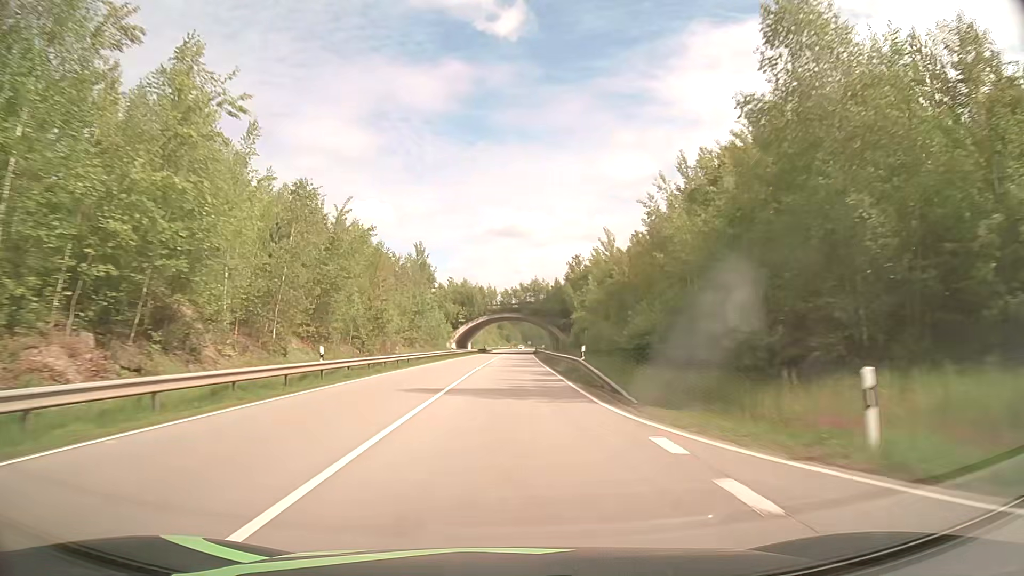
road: primary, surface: asphalt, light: Day
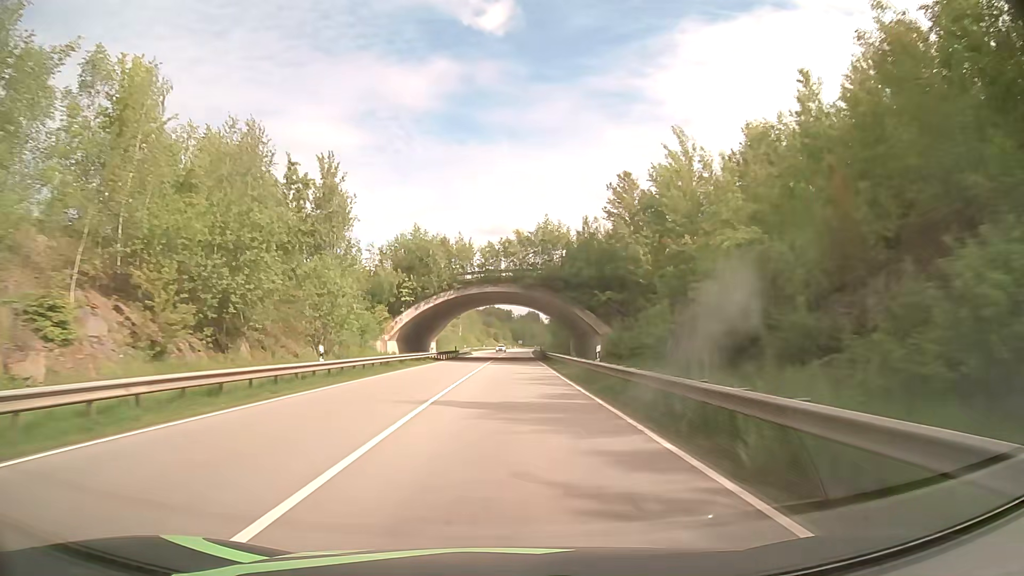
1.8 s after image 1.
(+0.4, +48.4) m; +1°
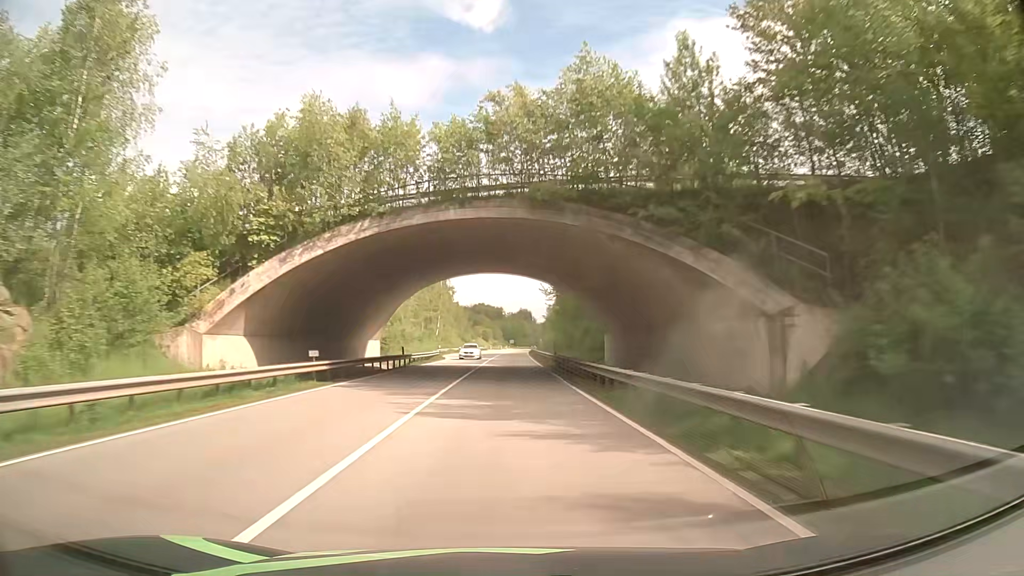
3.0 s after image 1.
(+0.2, +32.4) m; +1°
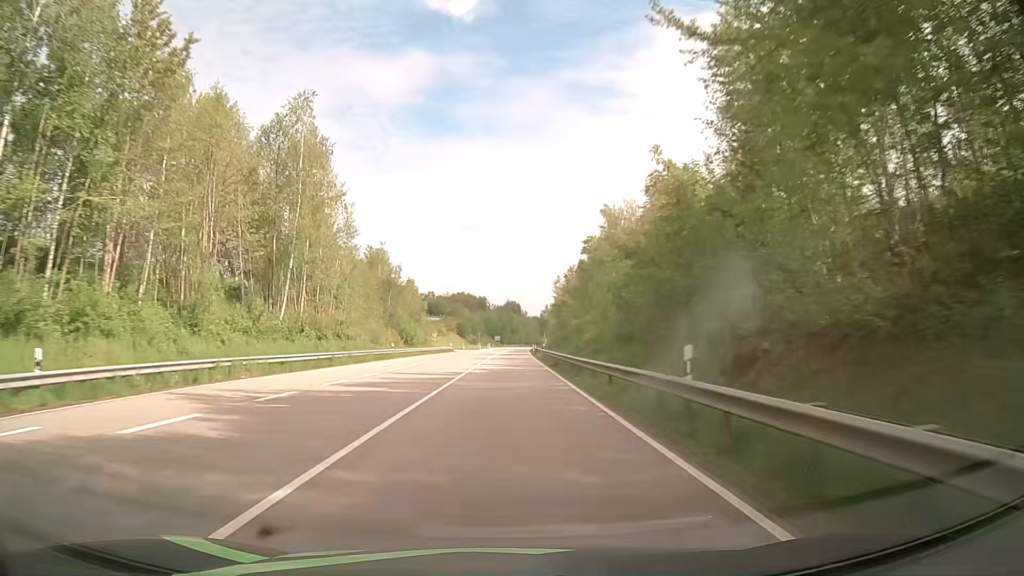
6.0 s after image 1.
(+0.4, +80.9) m; +1°
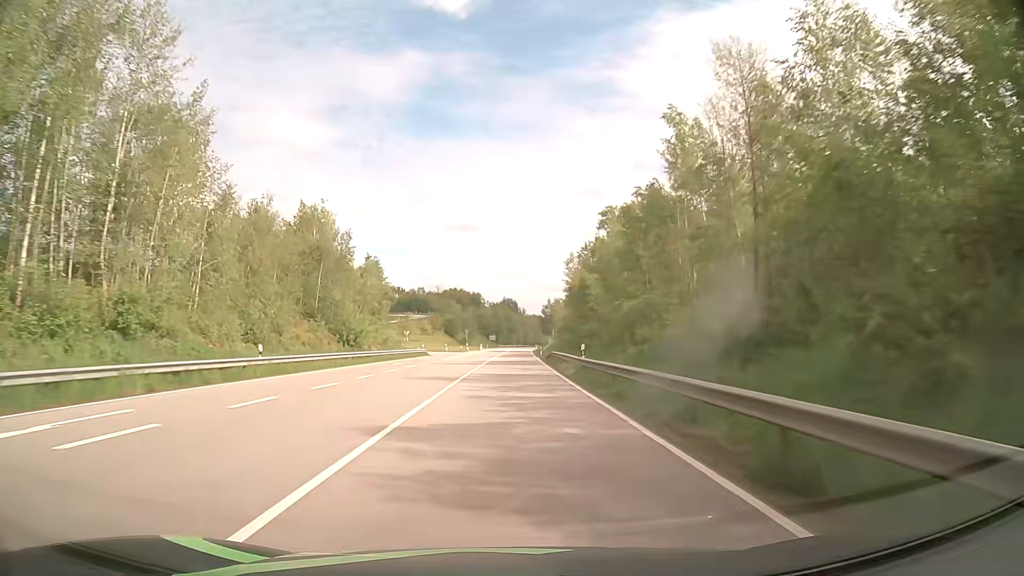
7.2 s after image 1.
(0.0, +31.6) m; 0°
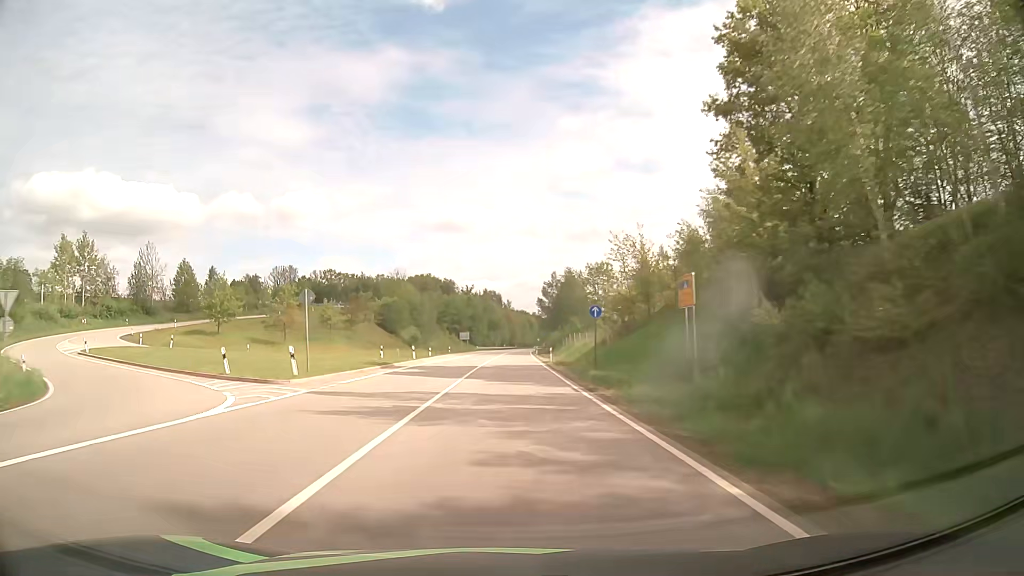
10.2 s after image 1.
(+1.3, +78.1) m; +2°
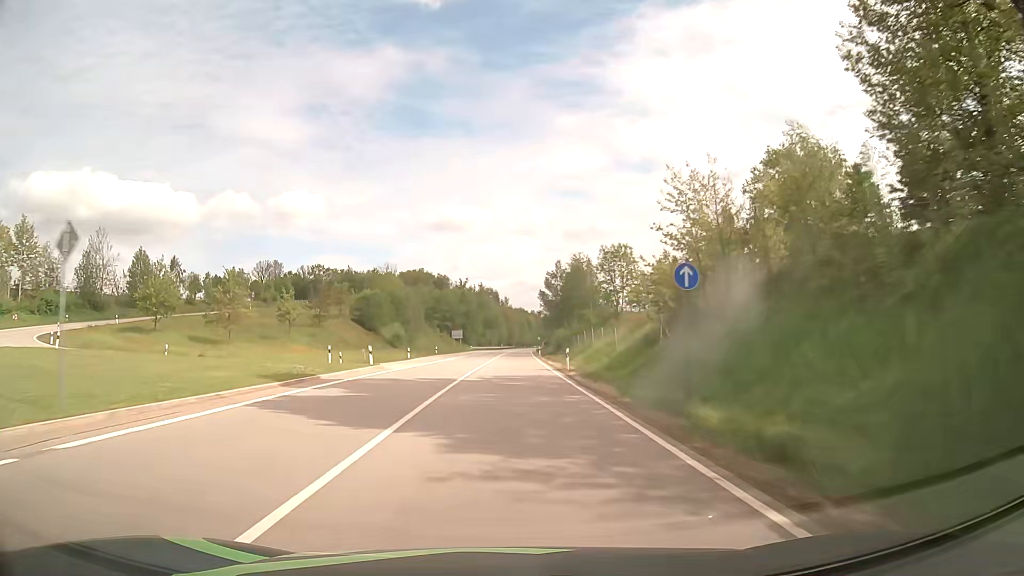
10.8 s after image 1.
(0.0, +15.7) m; 0°
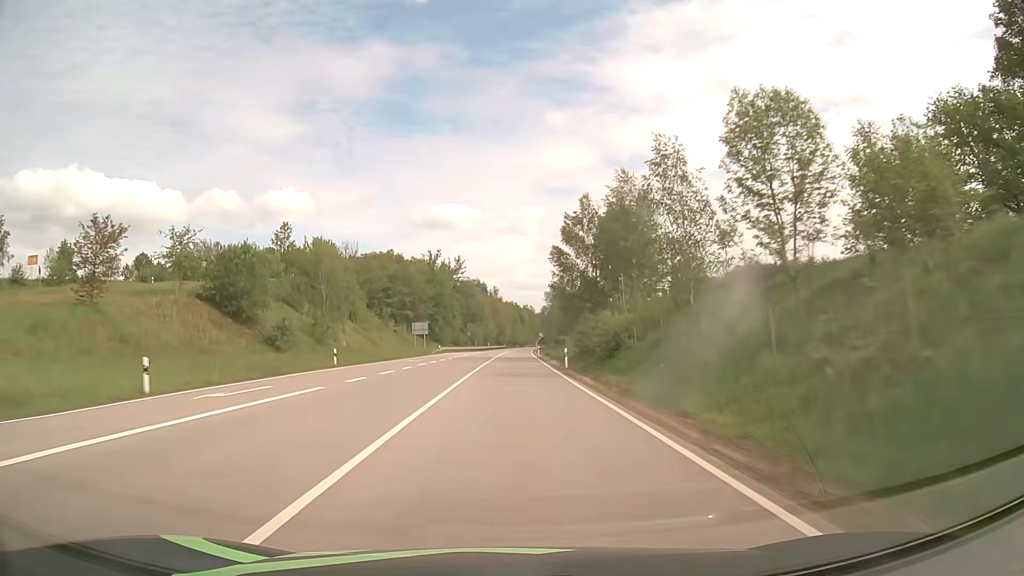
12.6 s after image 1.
(+0.3, +47.4) m; +1°
(0, +10) (0, +20) (0, +30) (0, +40) (0, +50) (+1, +60) (+1, +70) (+1, +80) (+1, +90) (+2, +100) m
